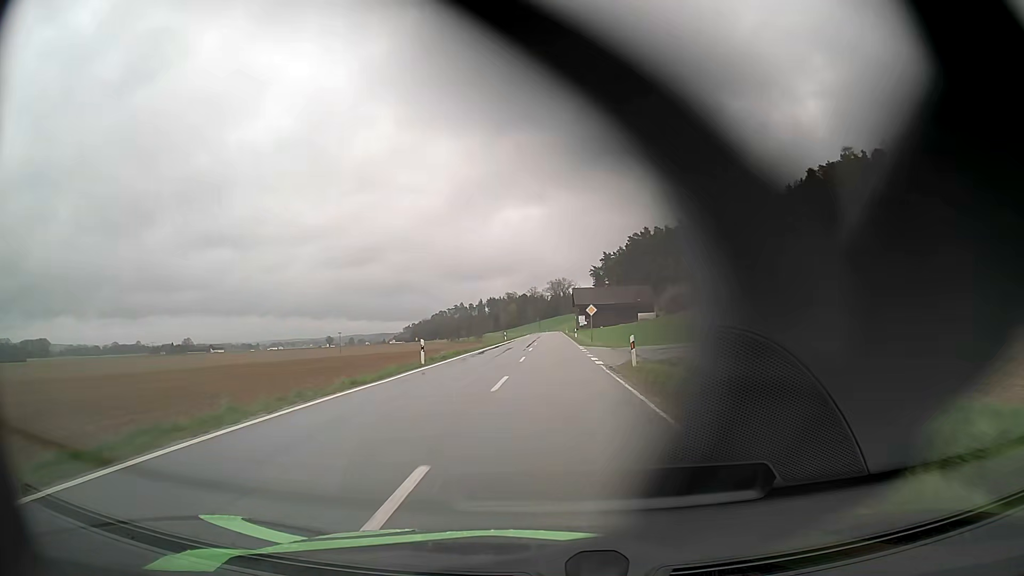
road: secondary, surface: asphalt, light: Day
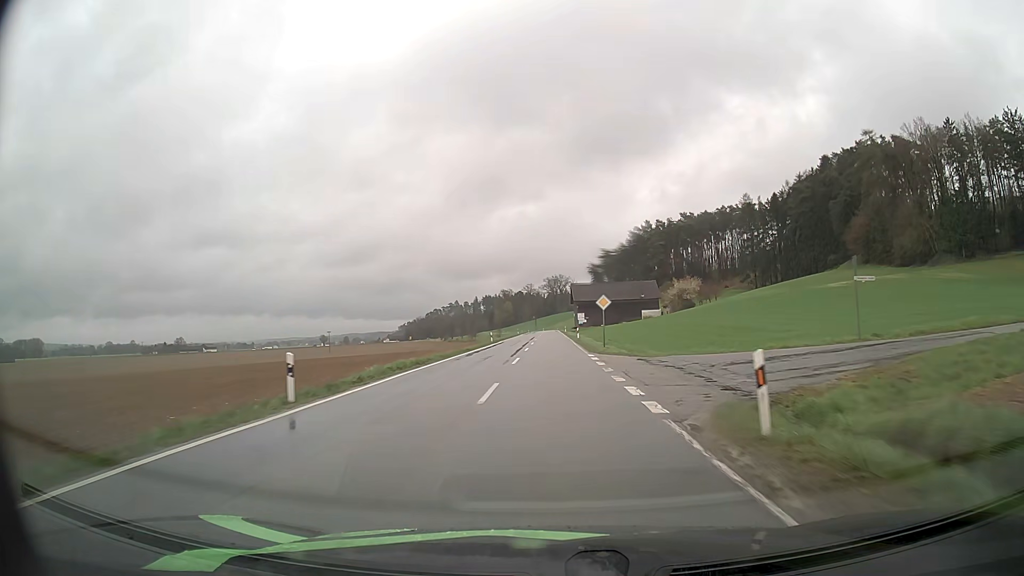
(+0.1, +13.8) m; 0°
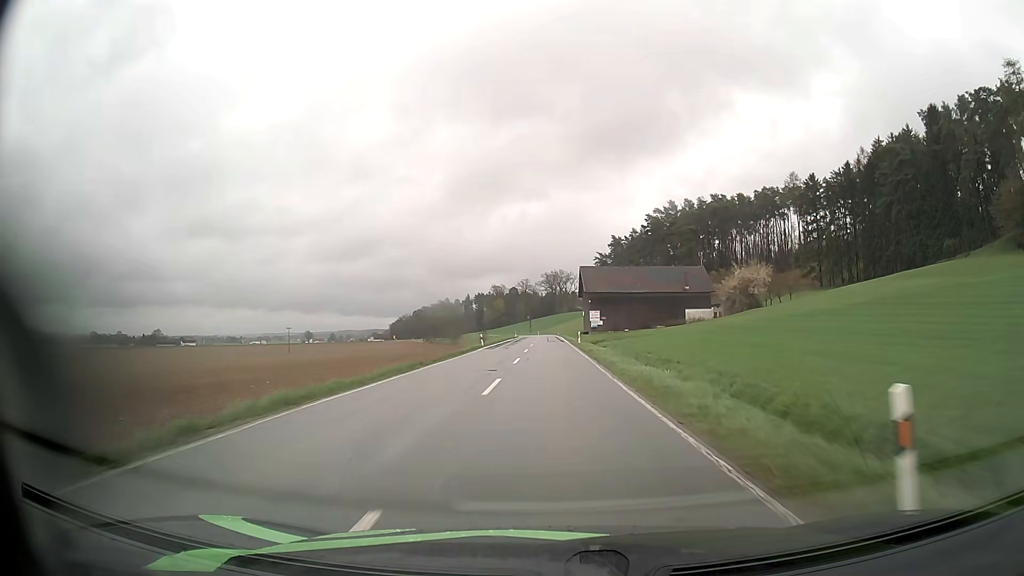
(+0.1, +56.1) m; 0°
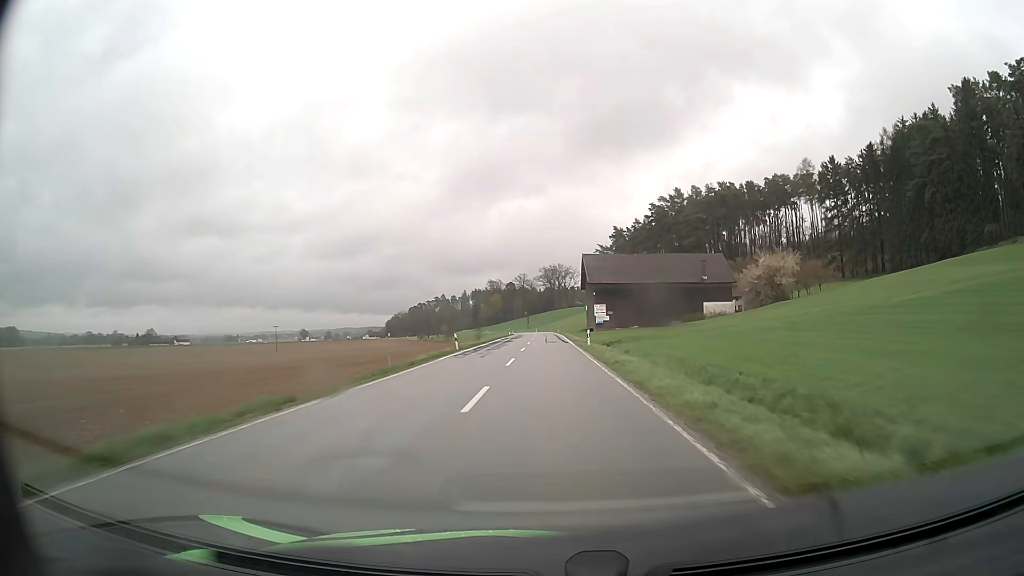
(0.0, +14.2) m; 0°
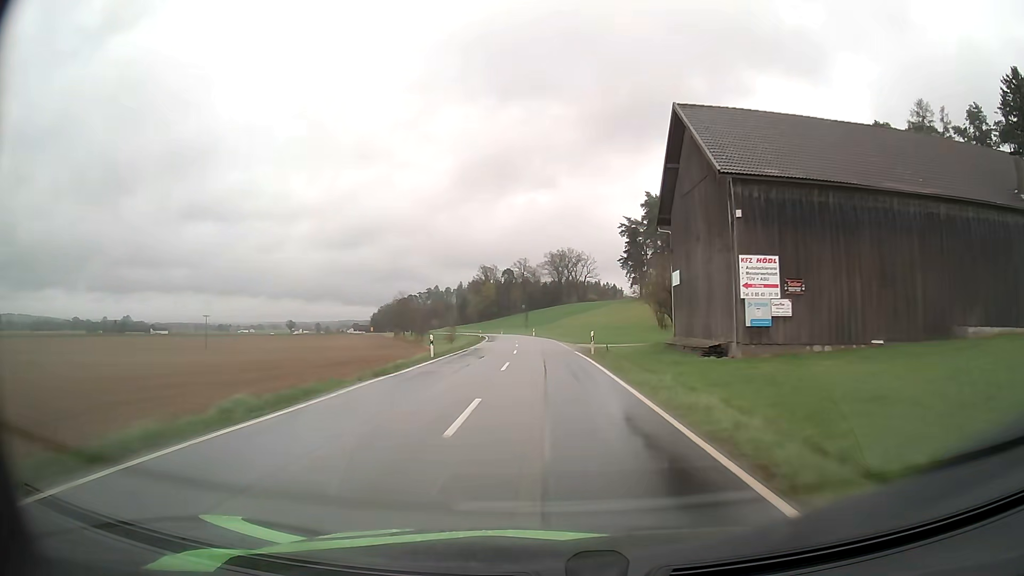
(-0.4, +70.6) m; 0°
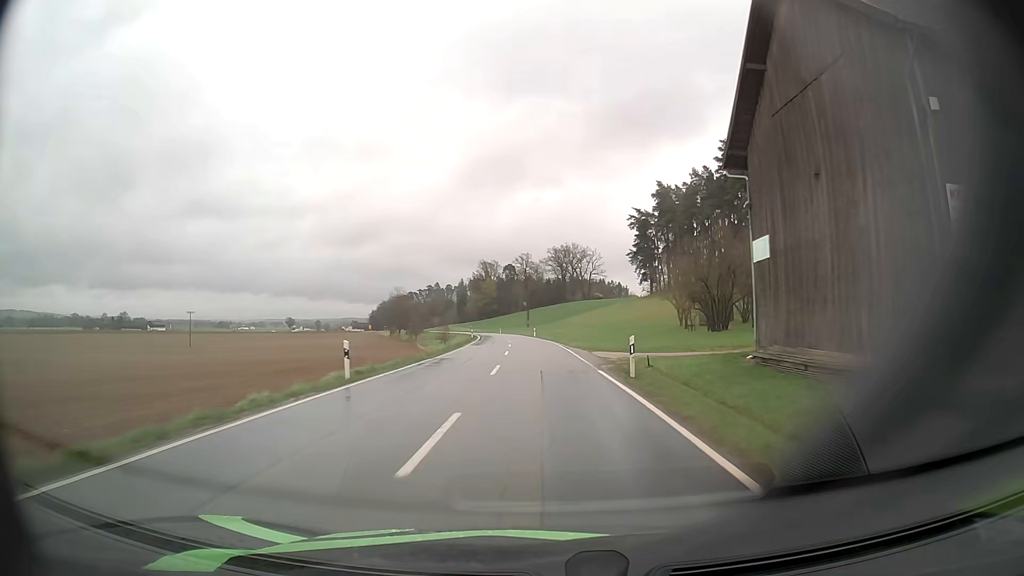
(0.0, +13.8) m; 0°
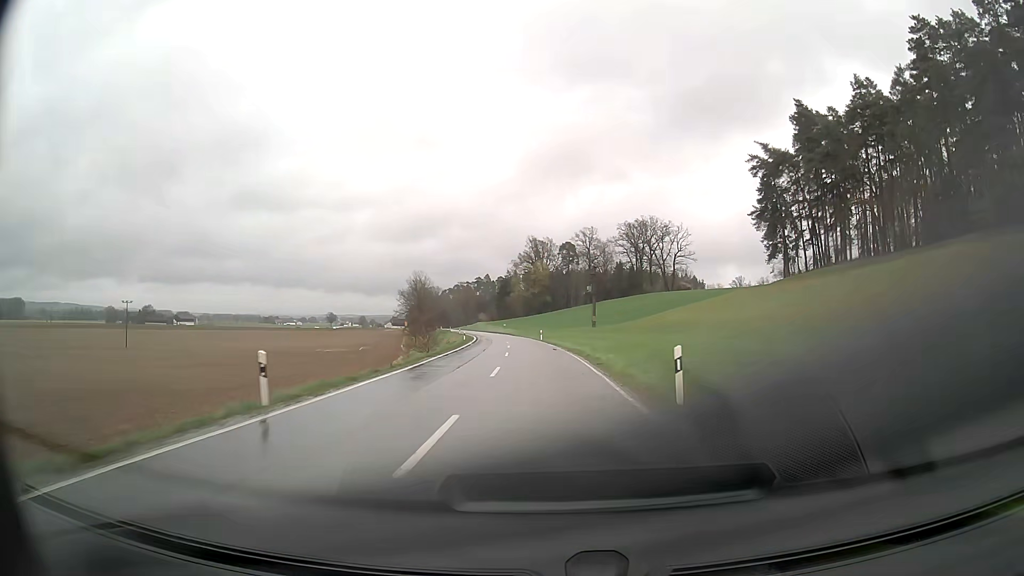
(-2.7, +68.7) m; -5°
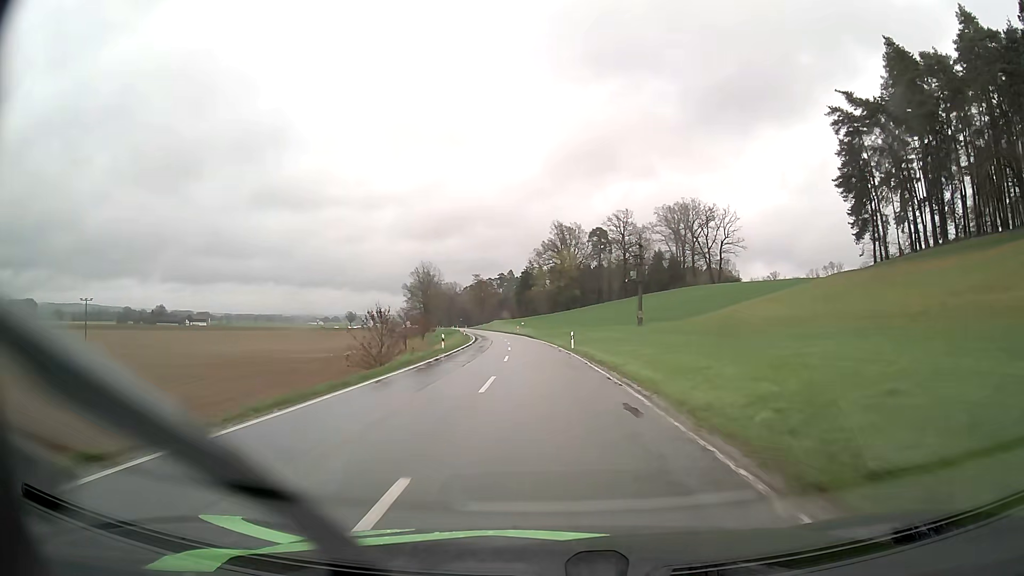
(-0.5, +27.6) m; -2°
(0, +10) (0, +20) (-1, +30) (-1, +40) (-2, +50) (-2, +60) (-3, +70) (-4, +80) (-6, +90) (-7, +100) m
